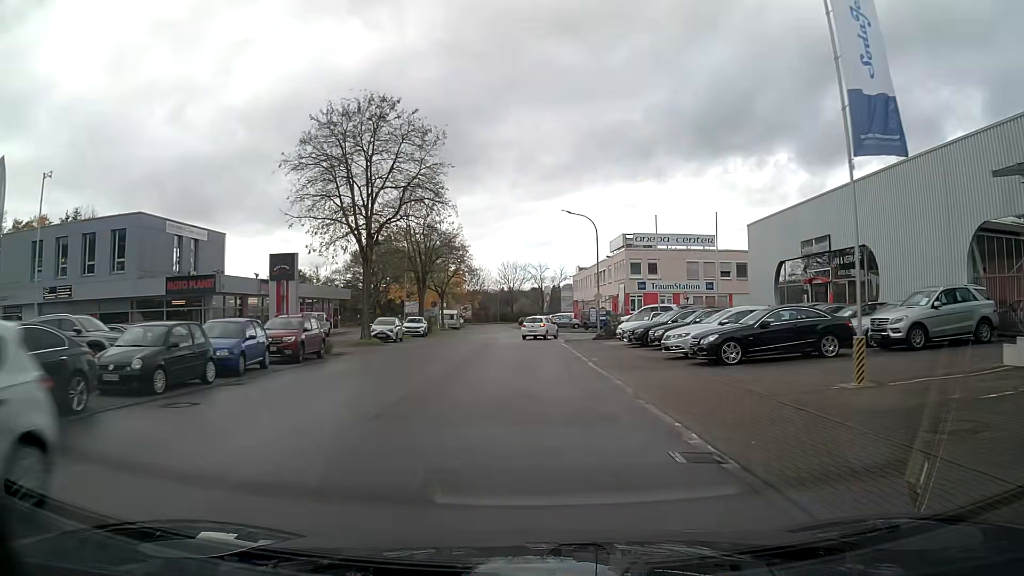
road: tertiary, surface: asphalt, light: Day
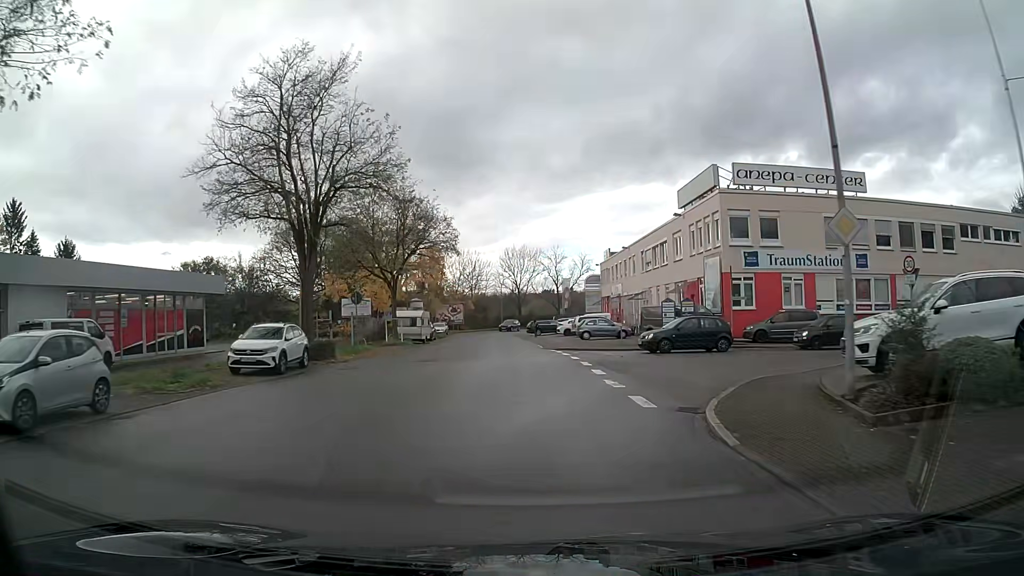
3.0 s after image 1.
(-0.2, +31.2) m; -1°
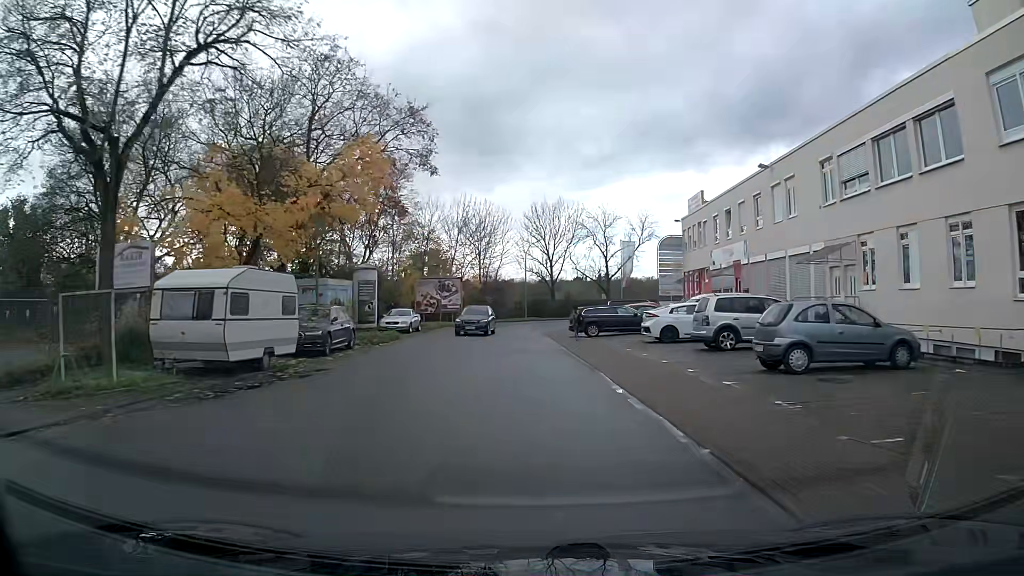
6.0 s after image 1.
(-0.8, +33.0) m; -3°
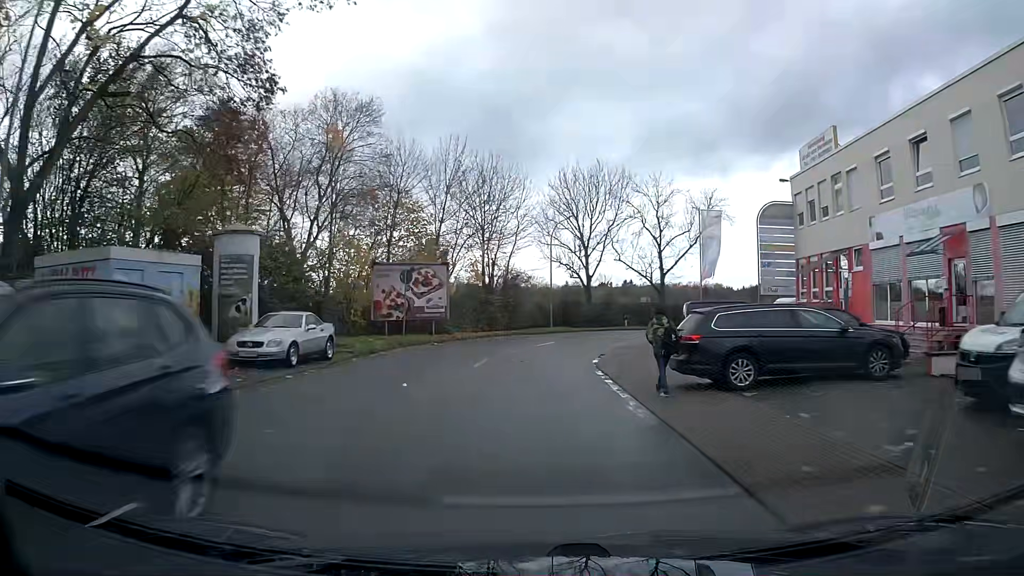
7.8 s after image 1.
(-0.3, +20.2) m; -1°
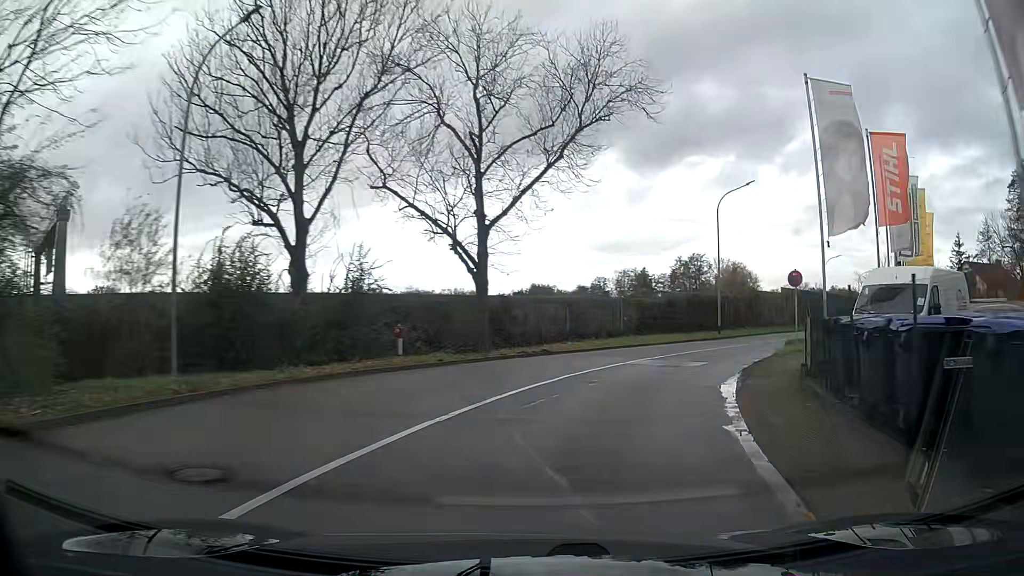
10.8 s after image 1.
(+4.7, +32.2) m; +25°
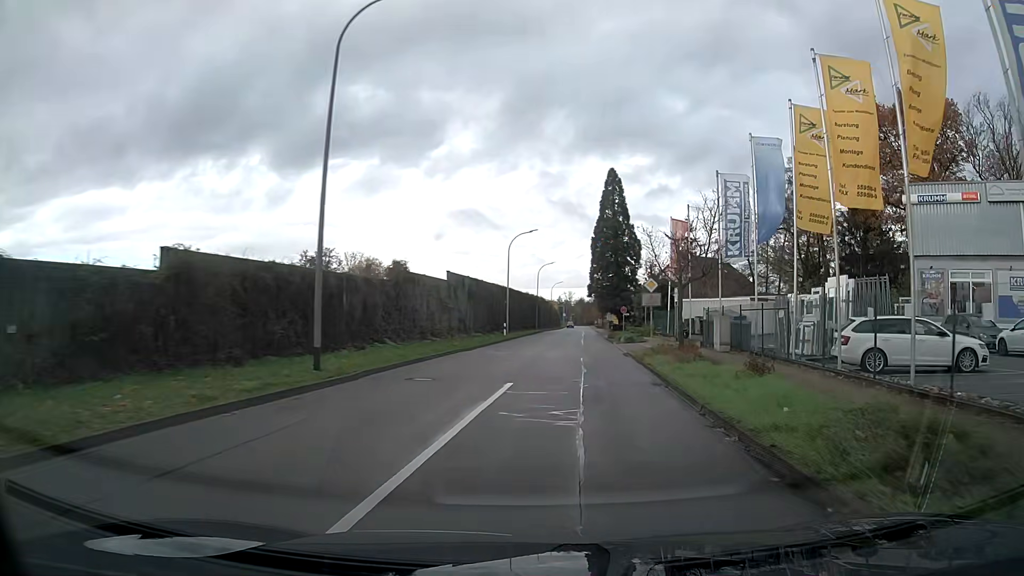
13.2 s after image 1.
(+7.1, +25.5) m; +29°
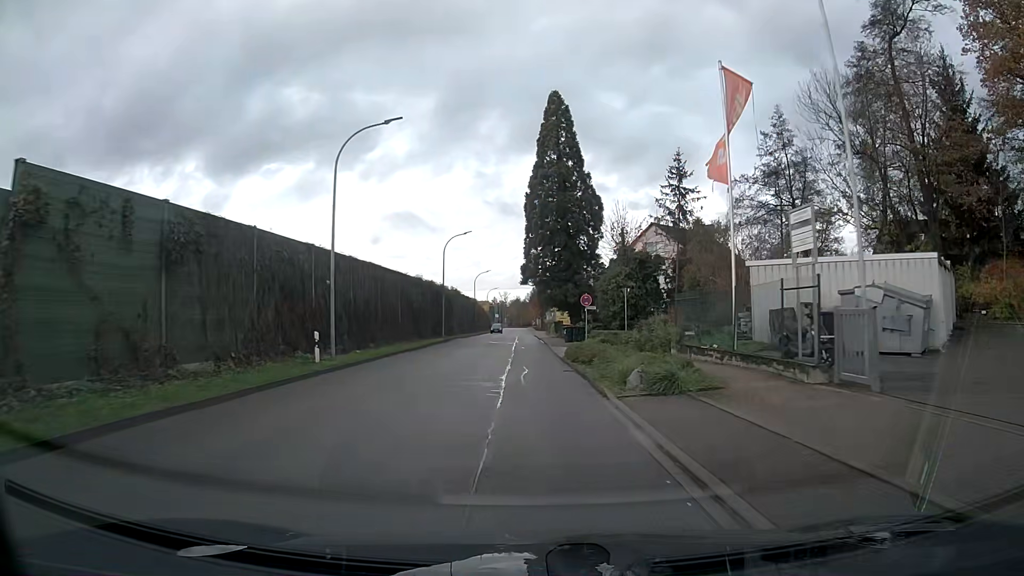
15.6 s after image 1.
(+1.6, +28.9) m; +3°
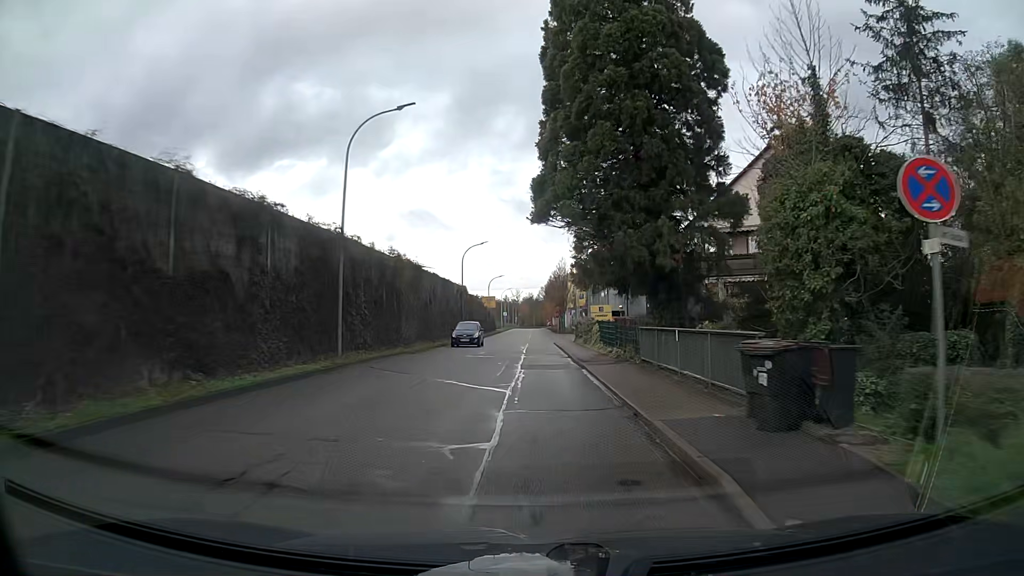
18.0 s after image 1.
(-0.1, +31.2) m; 0°
(0, +10) (0, +20) (0, +30) (0, +40) (0, +50) (0, +60) (0, +70) (0, +80) (0, +90) (0, +100) m
